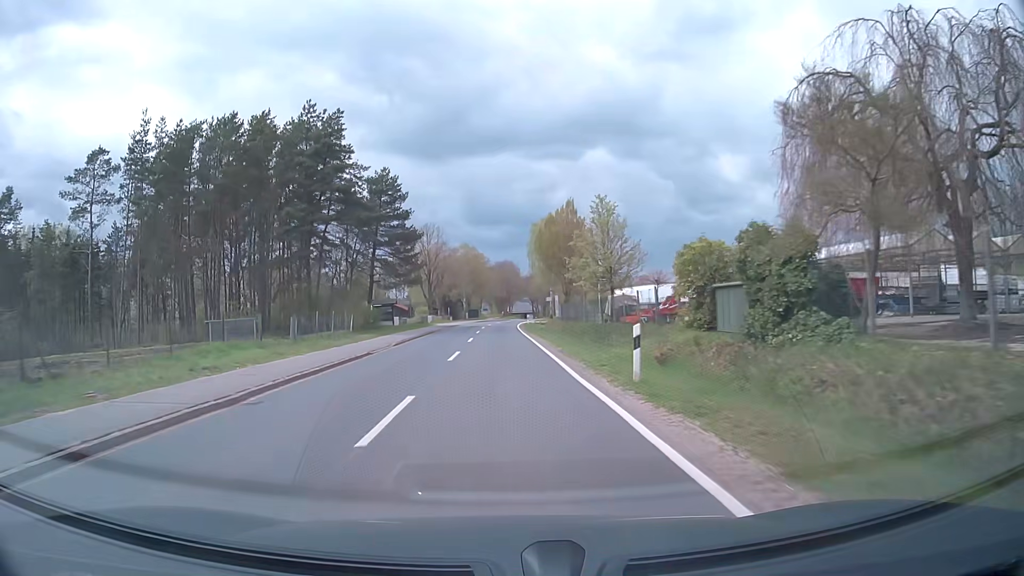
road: secondary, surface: asphalt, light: Day
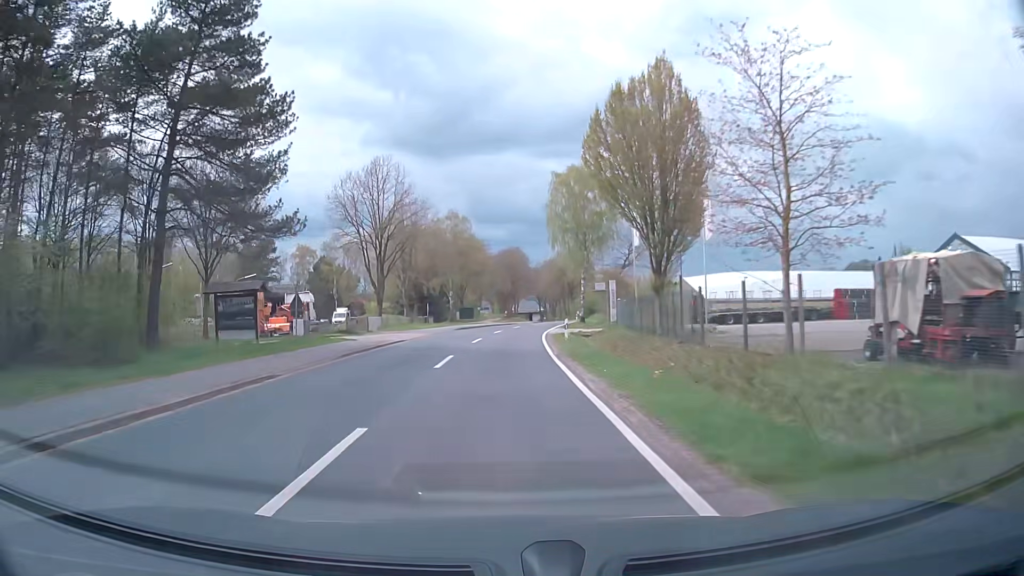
(-0.4, +39.7) m; 0°
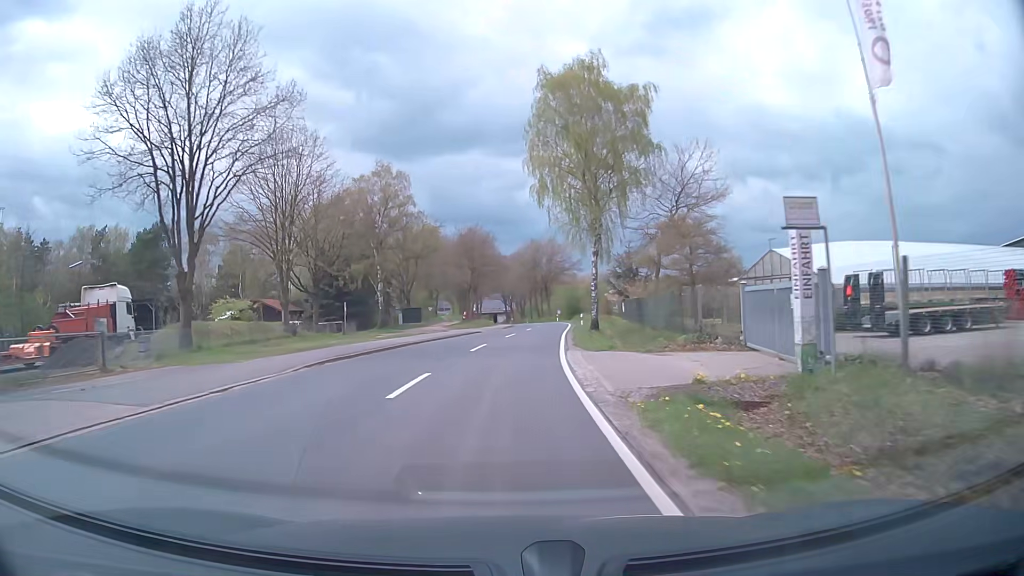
(+0.5, +29.9) m; +2°
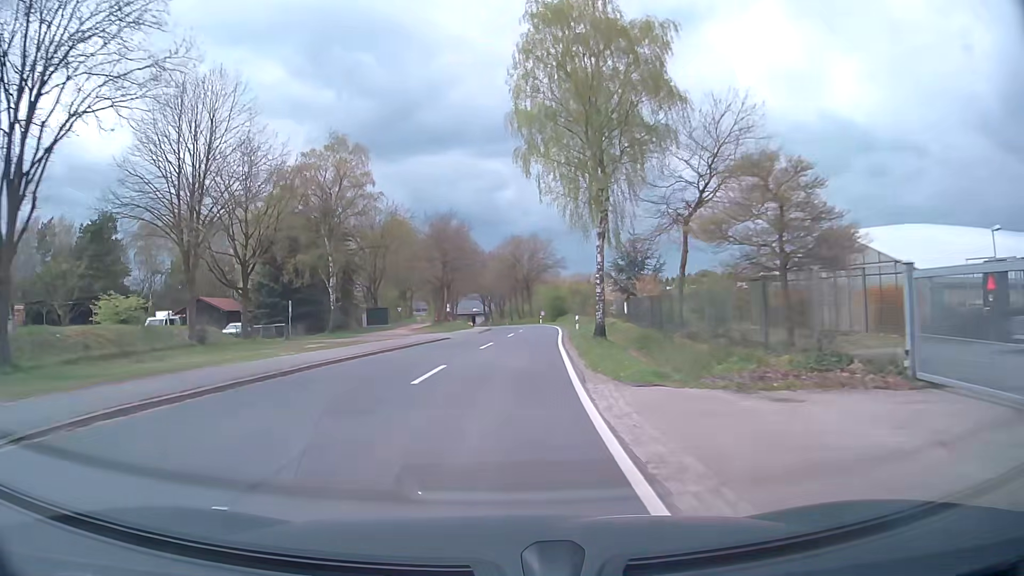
(+0.2, +10.0) m; +2°
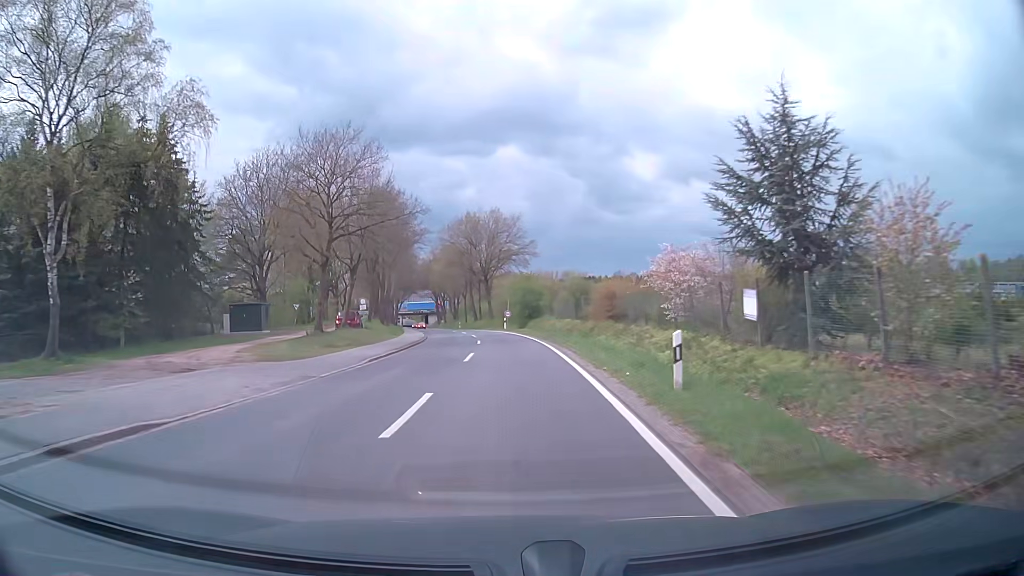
(+1.0, +29.4) m; +3°
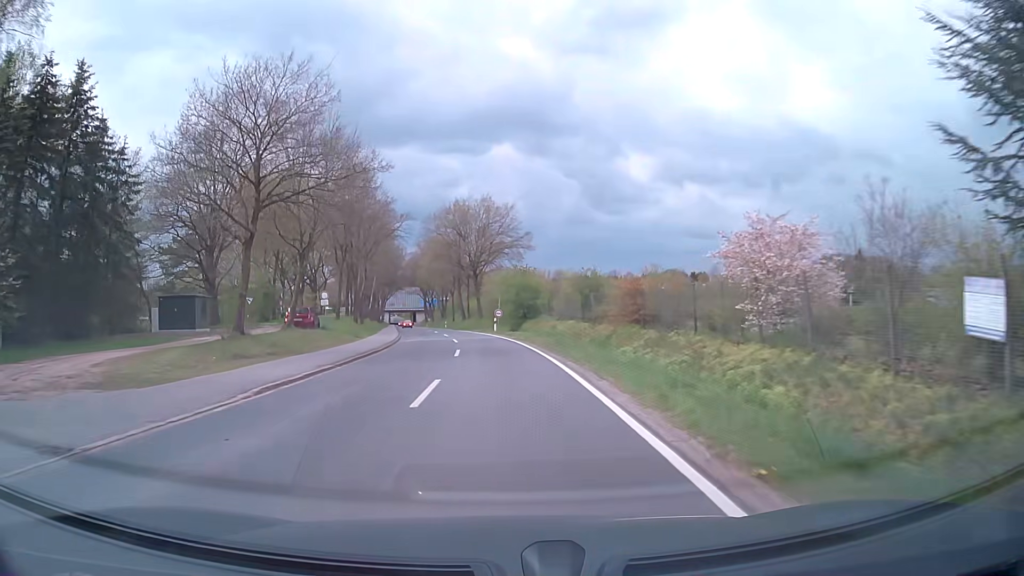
(+0.1, +9.5) m; +1°
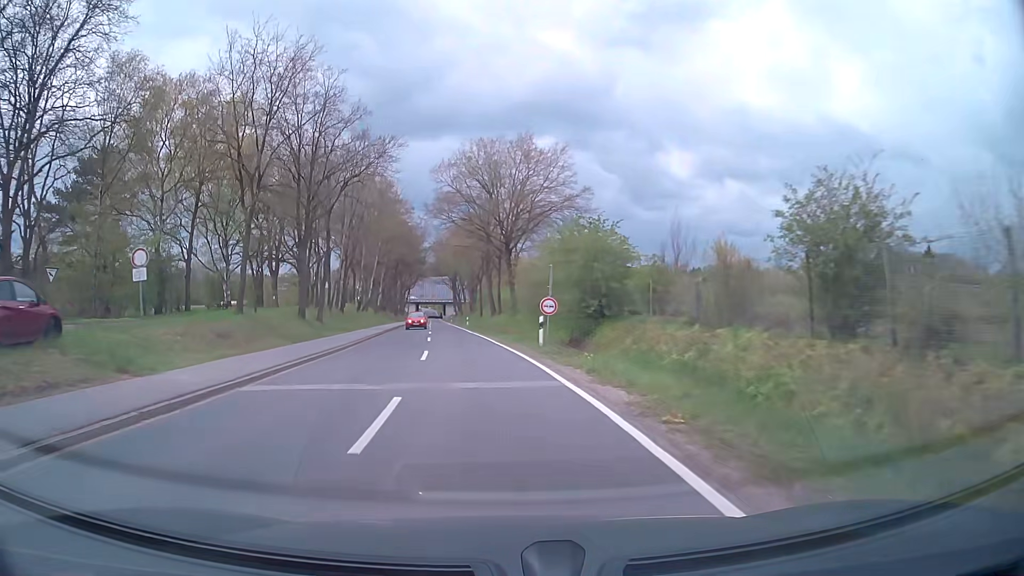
(-0.5, +27.9) m; -3°
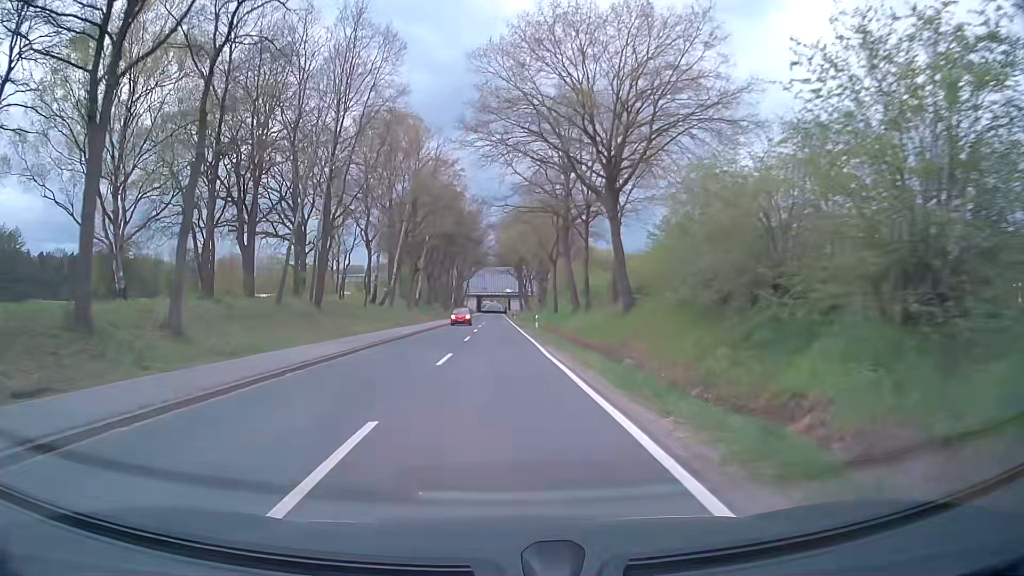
(-1.5, +27.1) m; -6°
(0, +10) (0, +20) (0, +30) (0, +40) (0, +50) (0, +60) (0, +70) (0, +80) (0, +90) (0, +100) m
